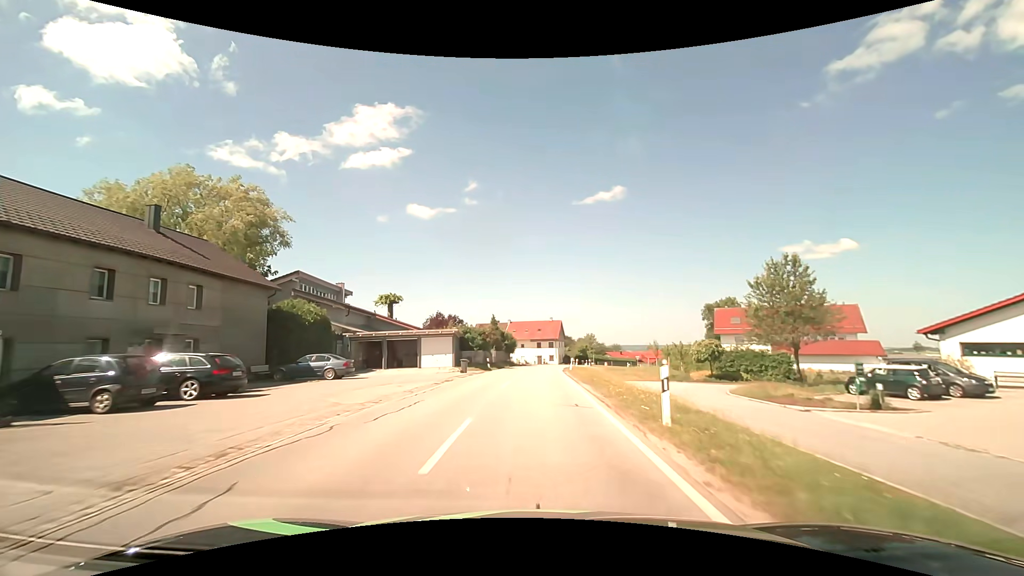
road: secondary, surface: asphalt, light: Day
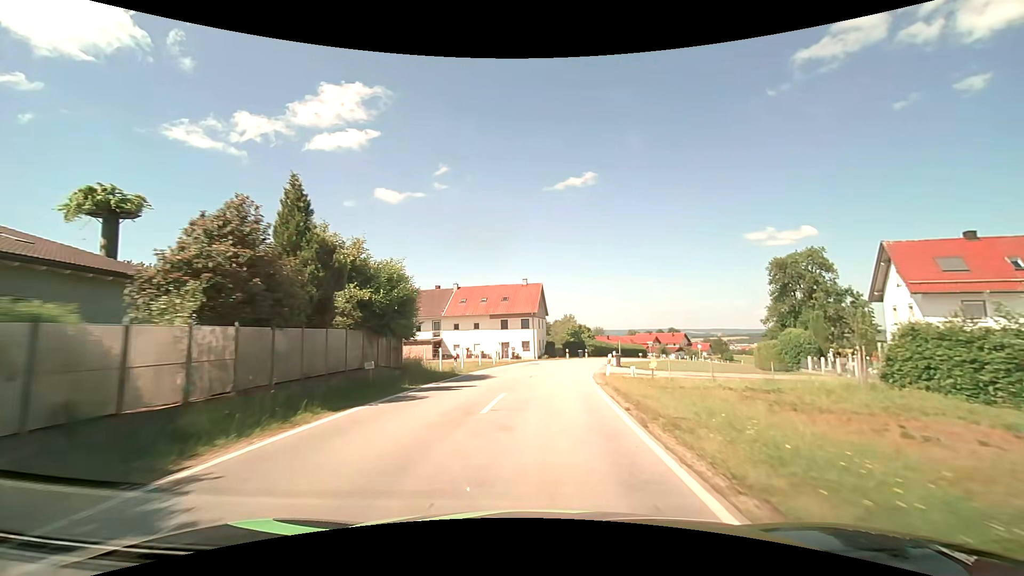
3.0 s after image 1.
(+1.1, +45.3) m; +4°
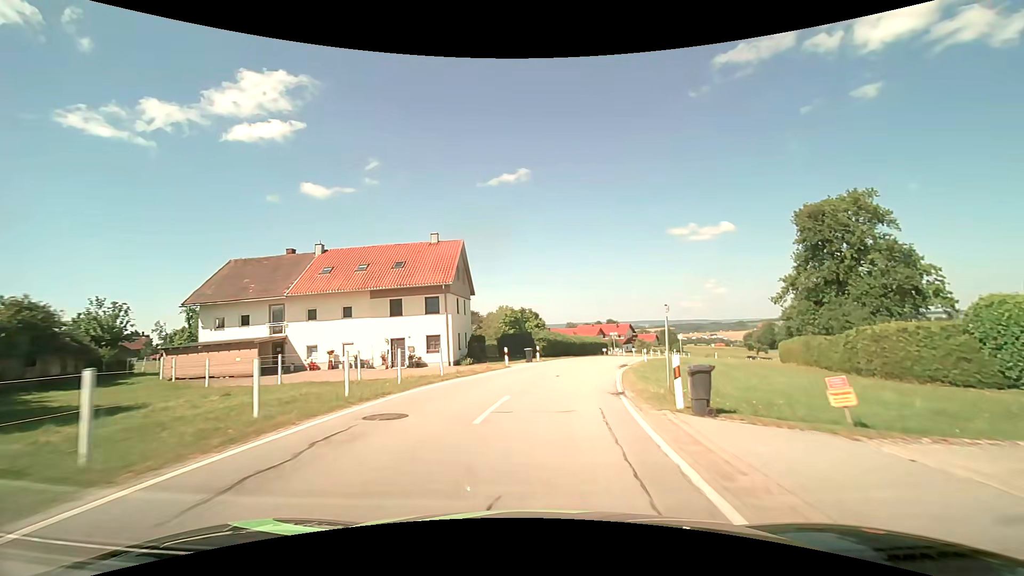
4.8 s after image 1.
(+1.4, +26.1) m; +7°
(0, +10) (+2, +20) (+4, +30) (+6, +39) (+9, +49) (+12, +58) (+16, +68) (+21, +77) (+25, +85) (+30, +94) m
